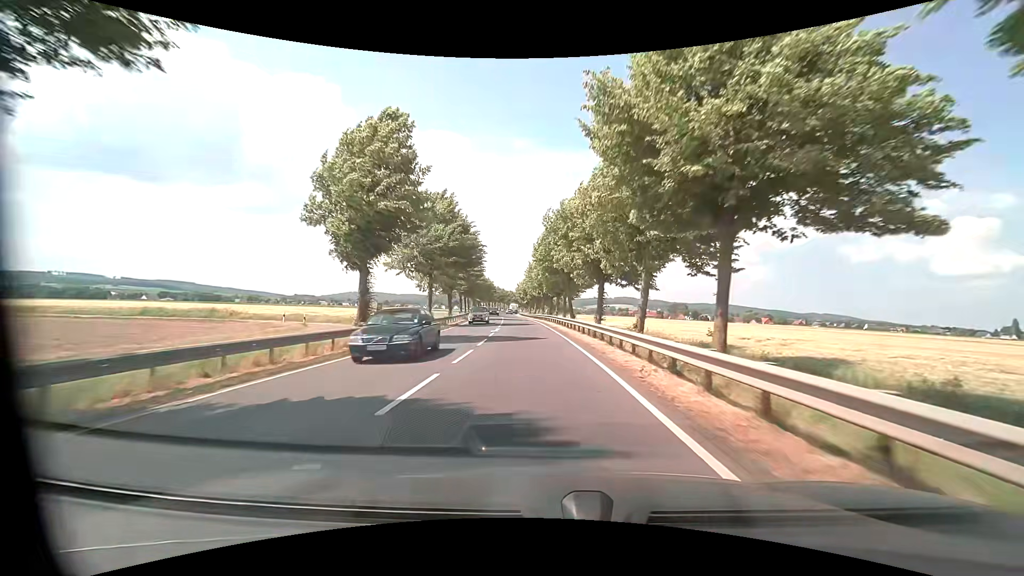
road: primary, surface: asphalt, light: Day
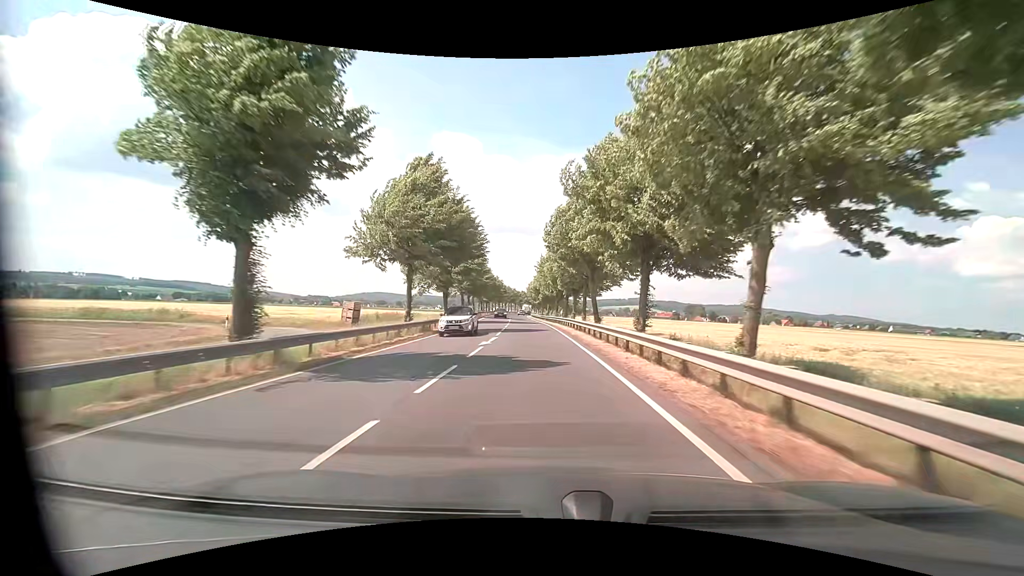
(-0.1, +10.4) m; -2°
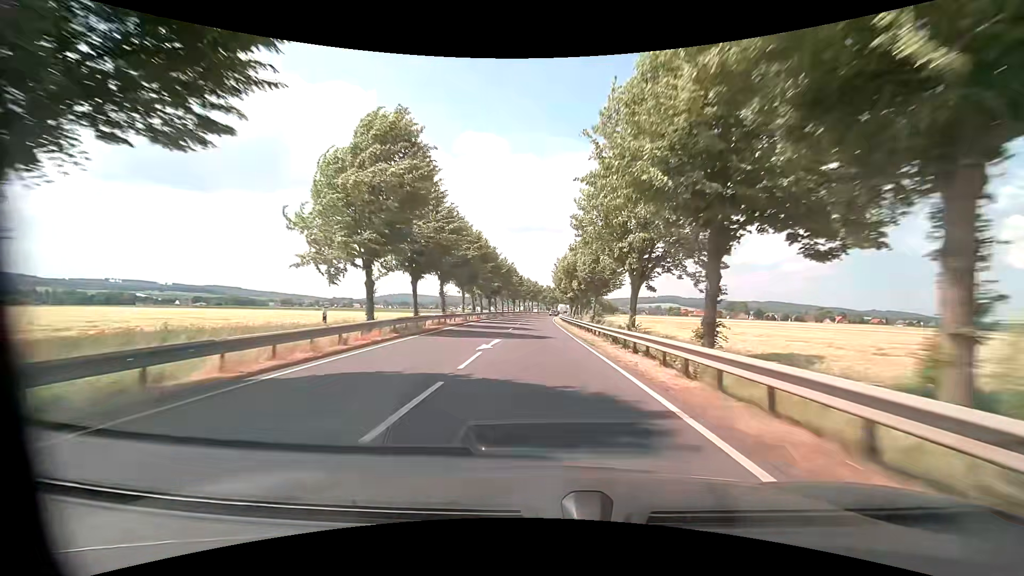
(-1.4, +45.6) m; -3°
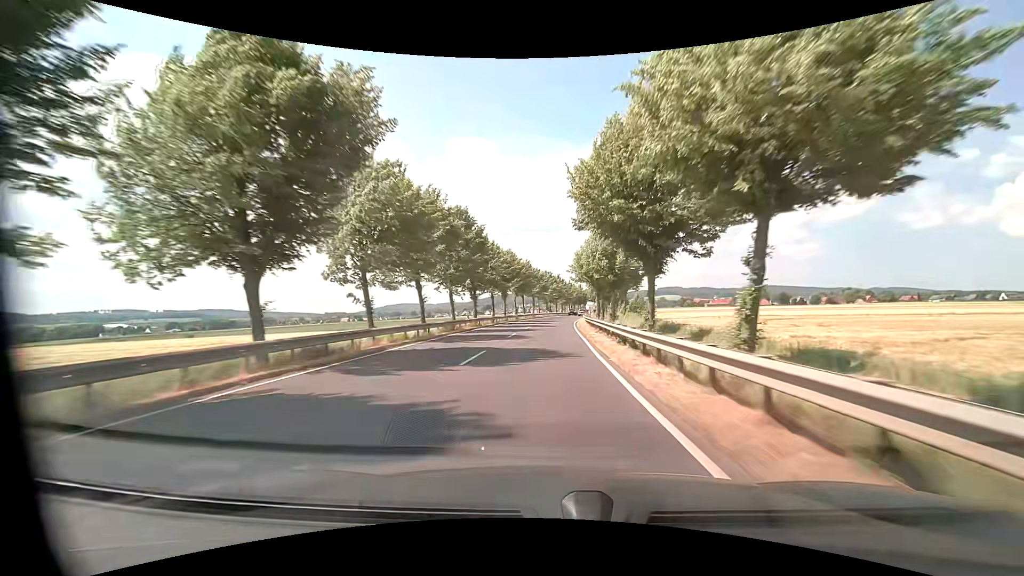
(-0.3, +65.6) m; 0°
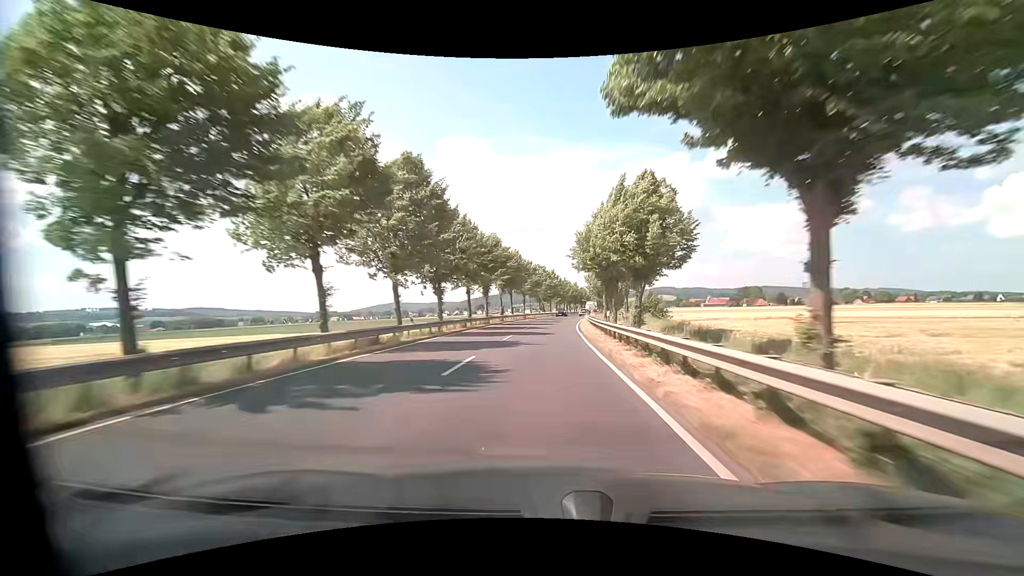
(+0.1, +14.2) m; +1°
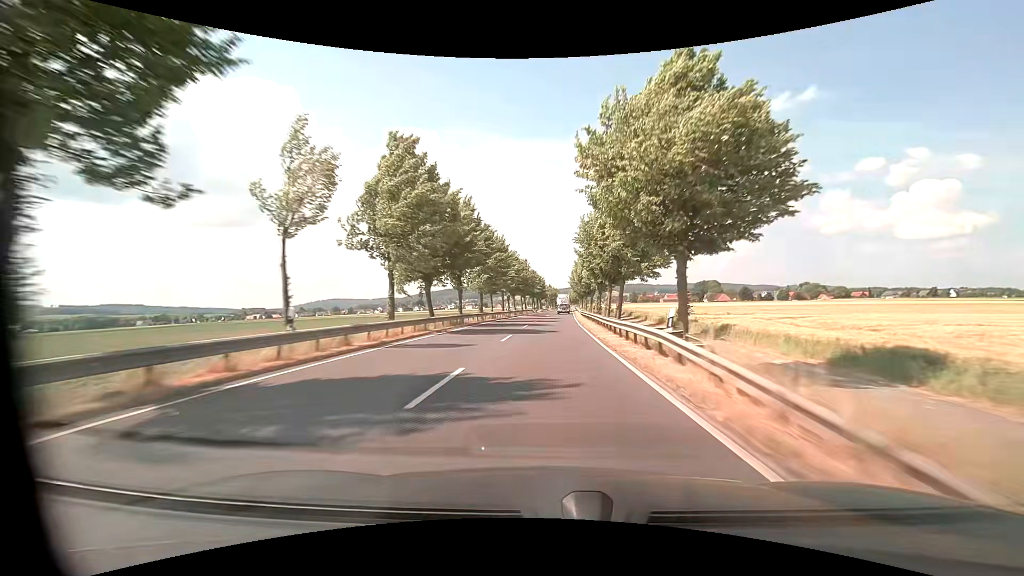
(+3.5, +74.9) m; +6°
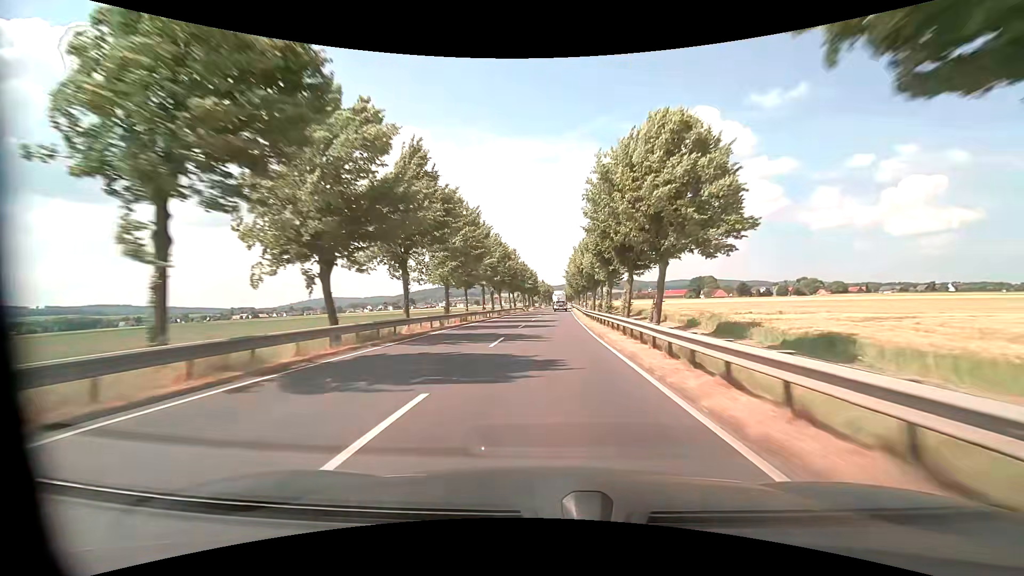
(+0.1, +14.8) m; +1°
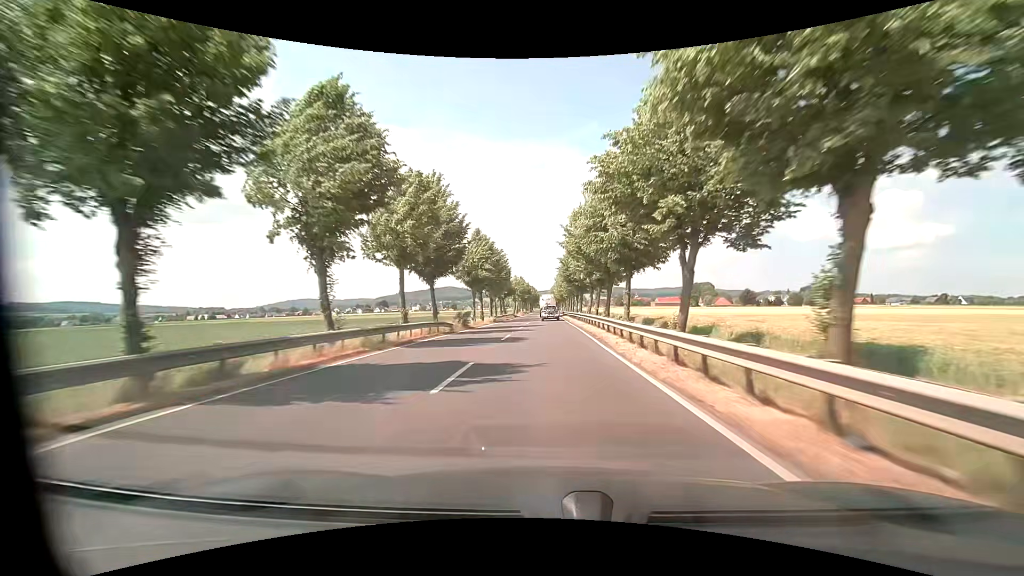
(+1.3, +54.7) m; +2°
(0, +10) (0, +20) (0, +30) (0, +40) (0, +50) (0, +60) (0, +70) (0, +80) (0, +90) (0, +100) m
